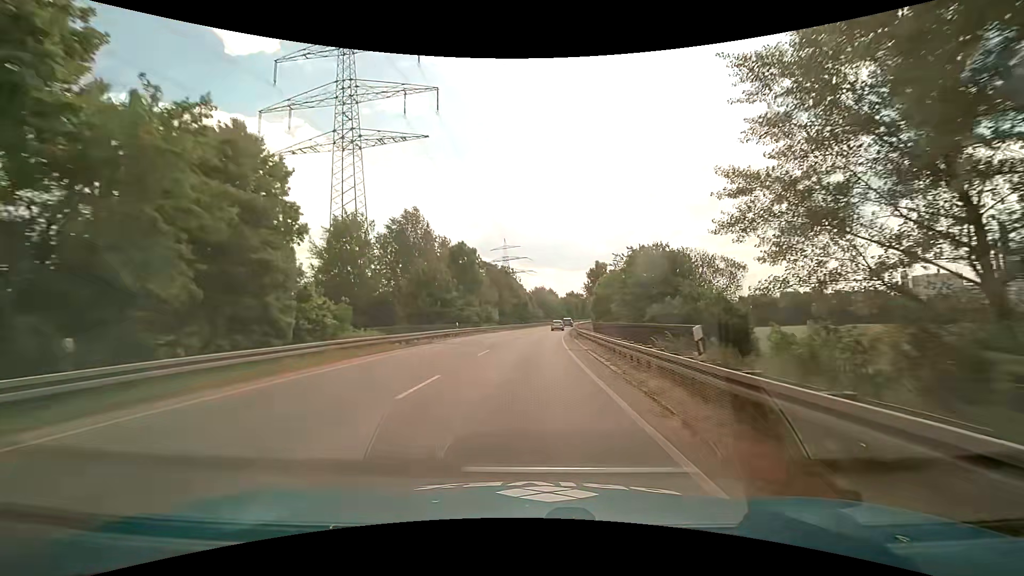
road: primary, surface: asphalt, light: Day
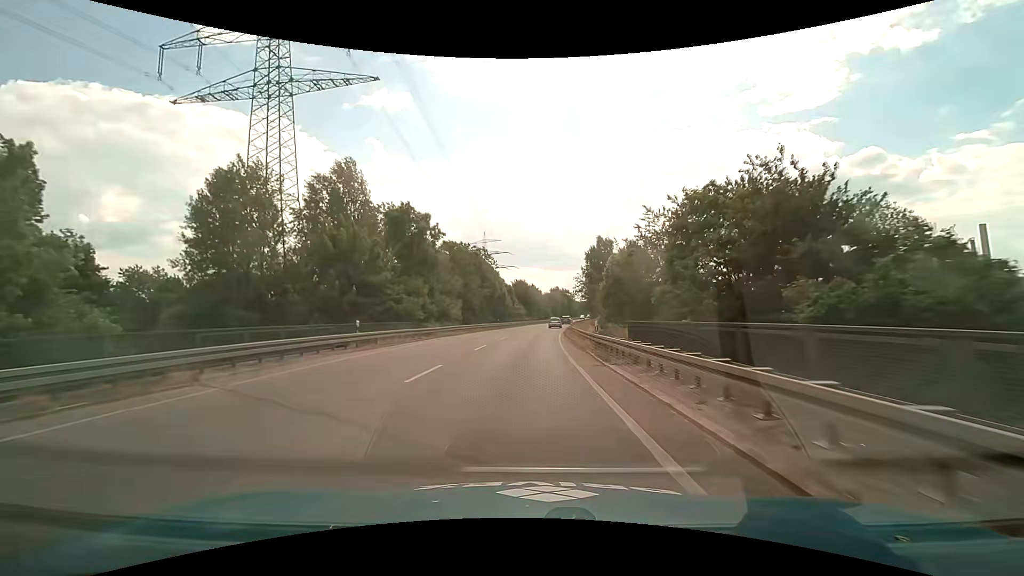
(+0.5, +22.0) m; +3°
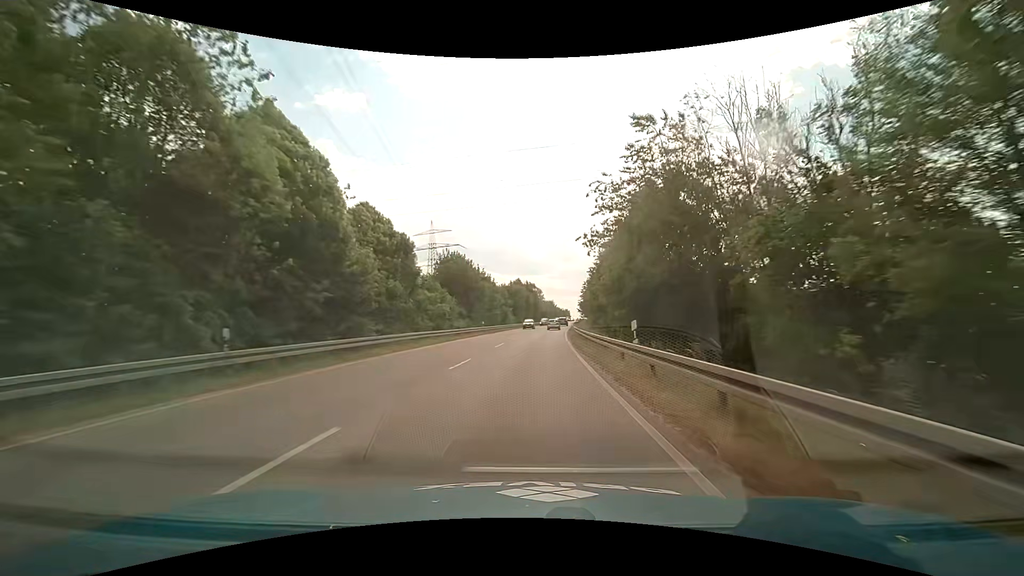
(+1.7, +54.9) m; +4°
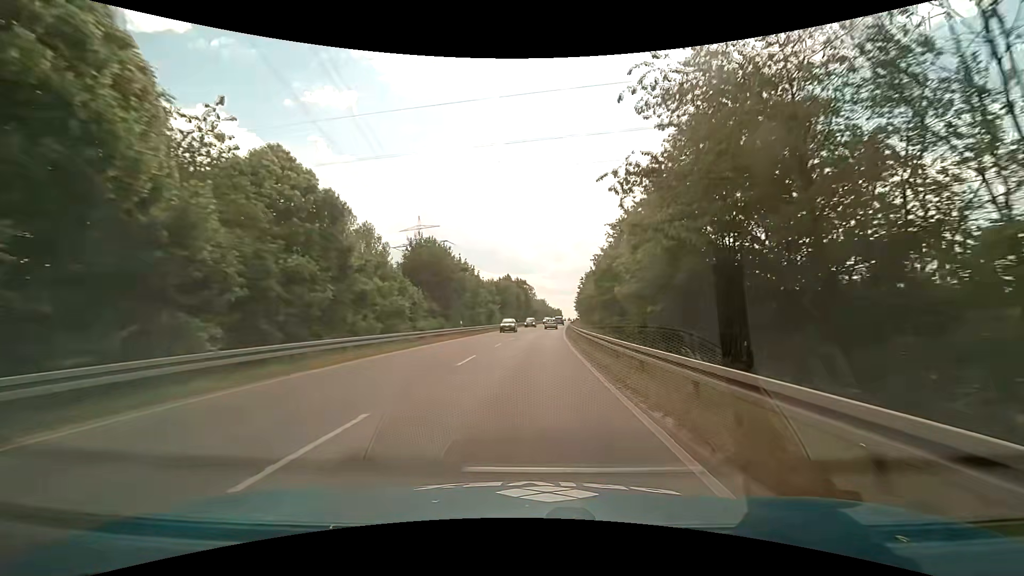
(+0.1, +10.9) m; +1°
(0, +10) (0, +20) (+1, +30) (+1, +40) (+2, +50) (+3, +60) (+3, +70) (+4, +80) (+5, +90) (+6, +100) m
